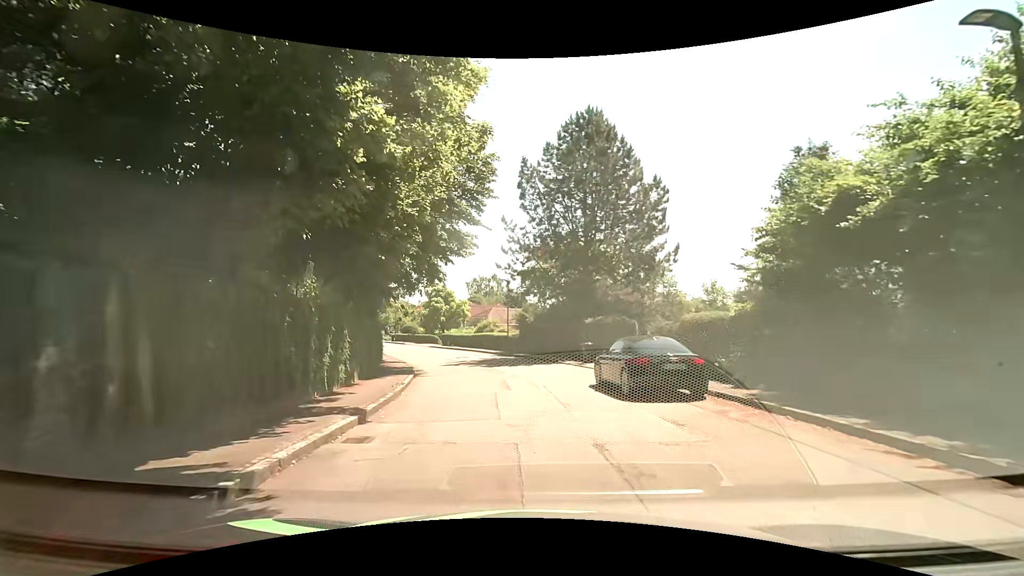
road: residential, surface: asphalt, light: Day
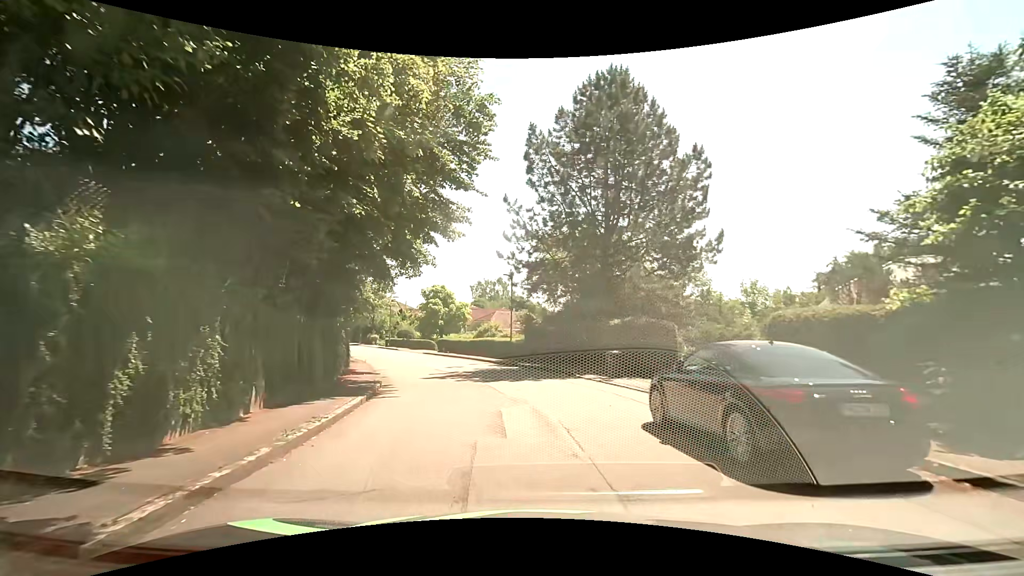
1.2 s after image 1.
(-0.1, +5.8) m; -1°
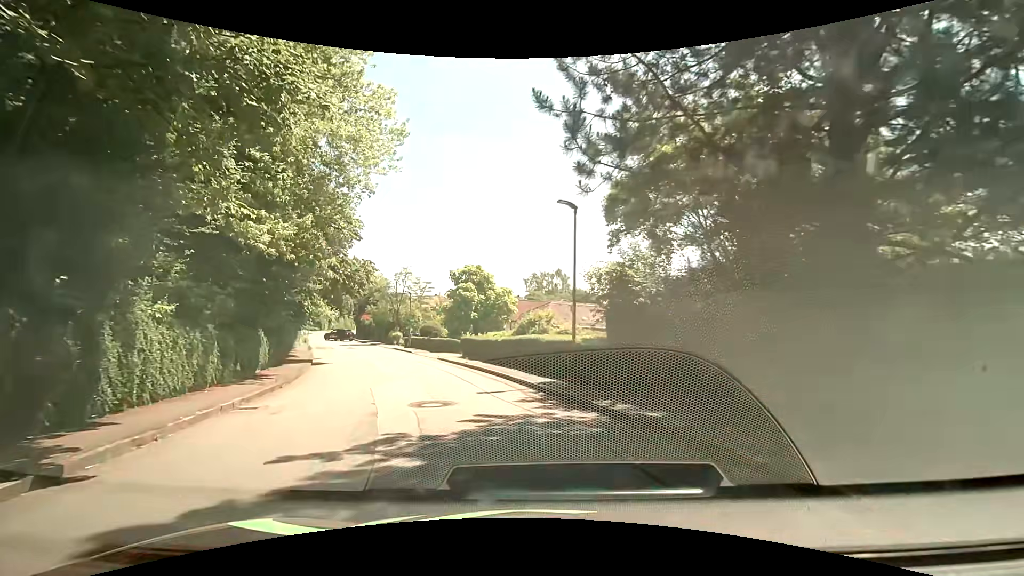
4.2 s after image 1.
(-0.2, +16.3) m; -5°
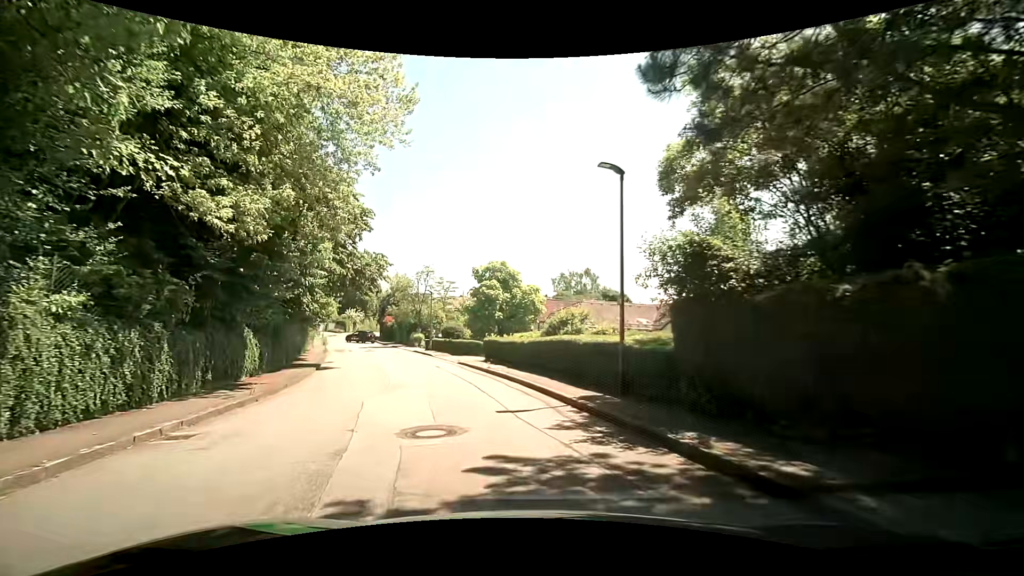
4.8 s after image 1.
(-0.1, +3.1) m; -4°
